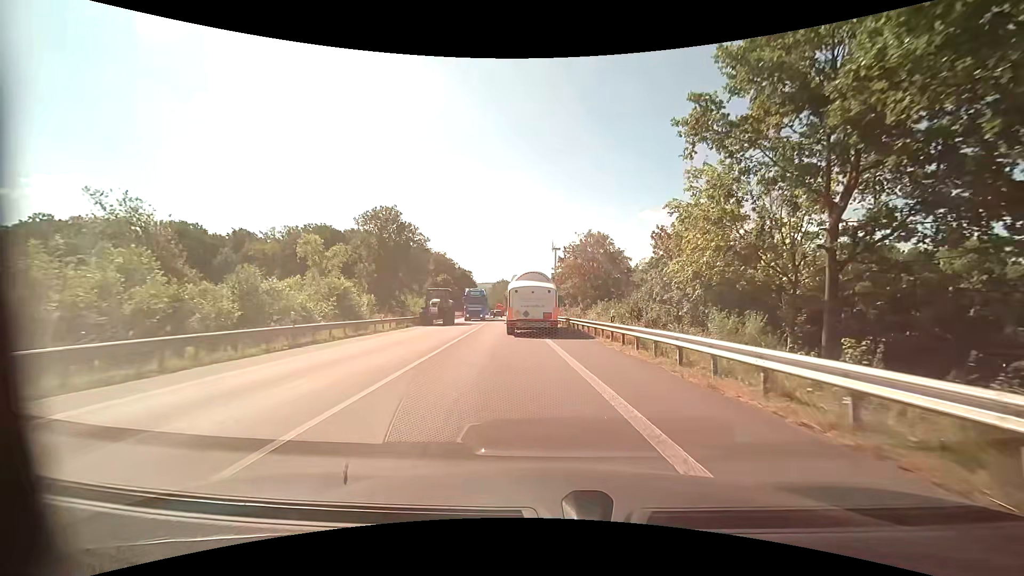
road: primary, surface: asphalt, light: Day
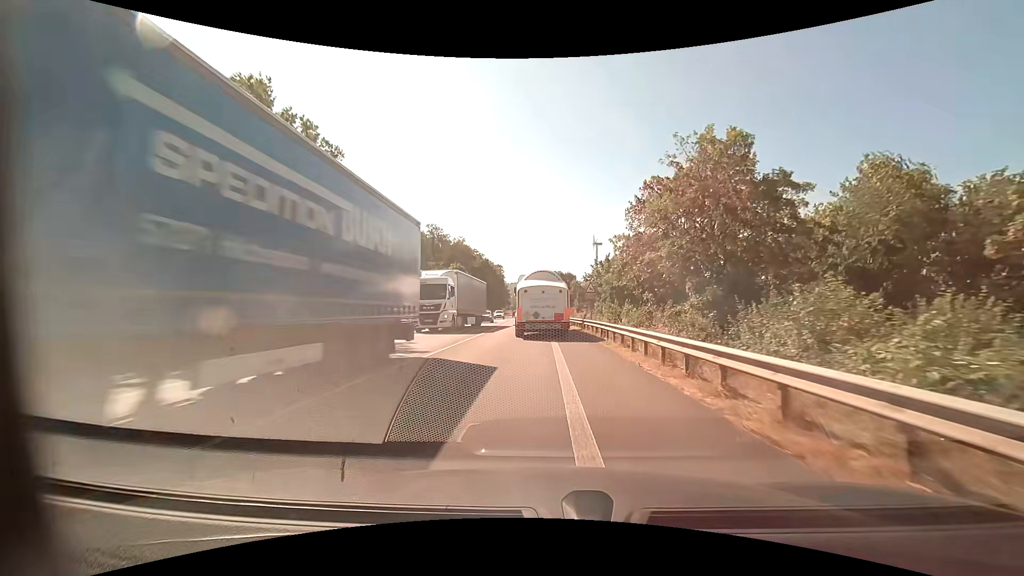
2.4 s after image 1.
(-1.0, +31.9) m; -5°
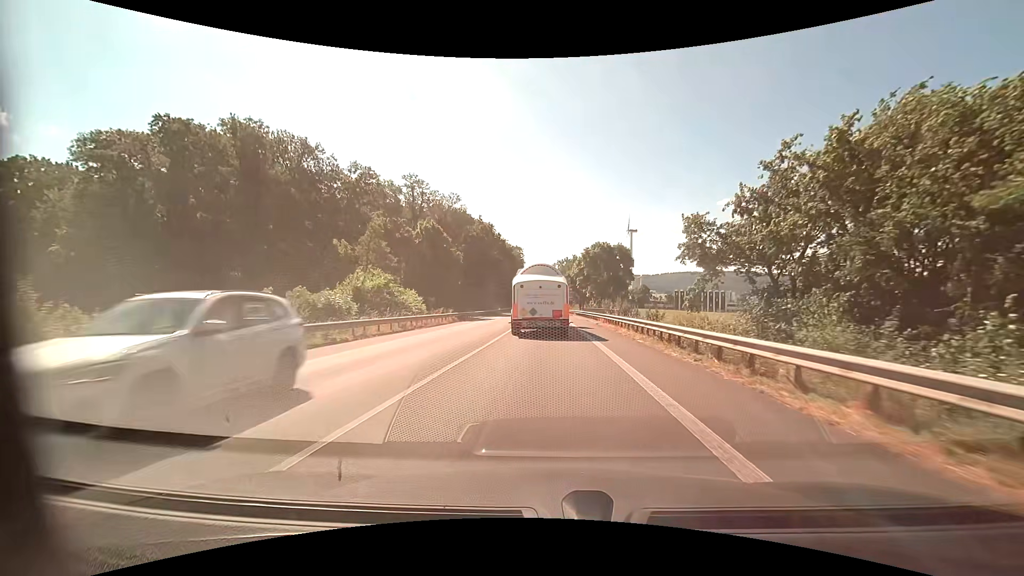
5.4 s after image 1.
(-1.5, +43.6) m; -3°
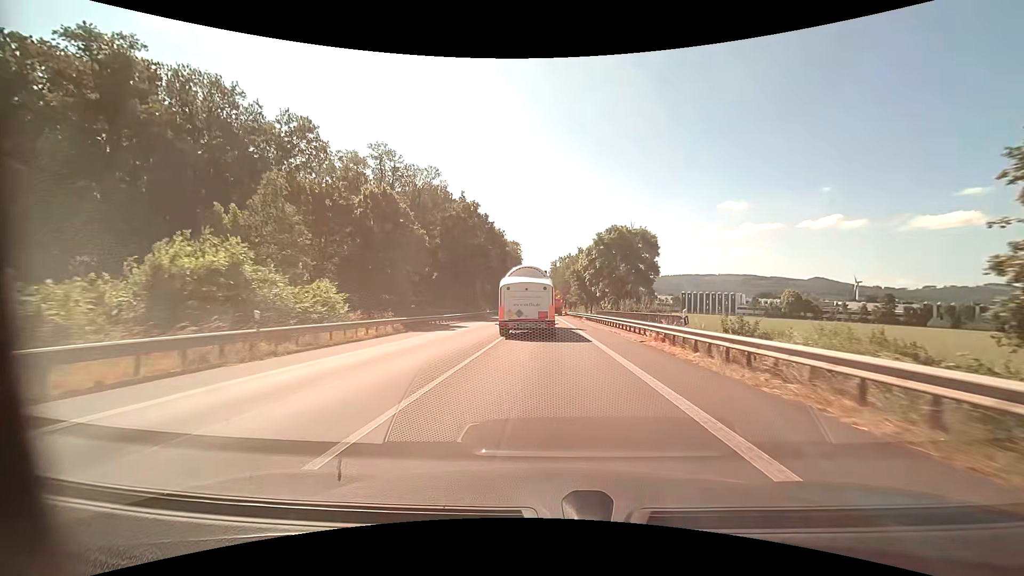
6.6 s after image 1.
(0.0, +17.3) m; 0°
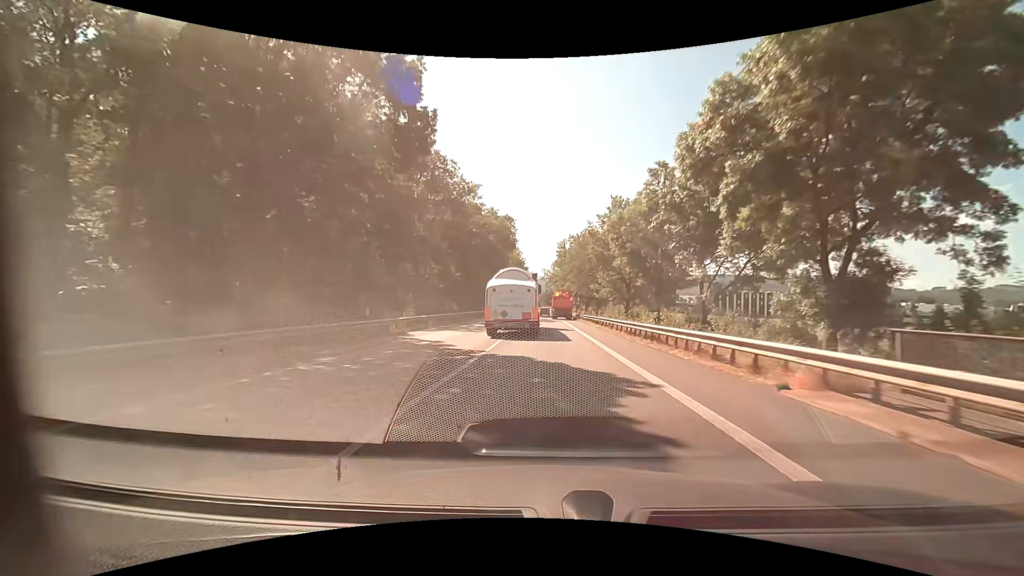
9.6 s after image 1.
(-0.1, +44.4) m; 0°
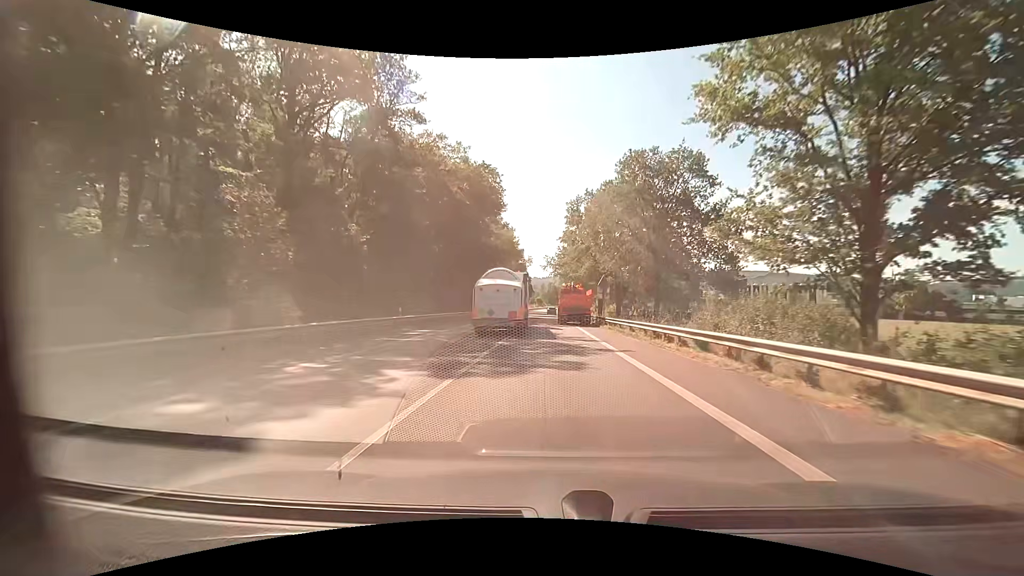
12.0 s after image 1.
(-0.1, +37.6) m; 0°
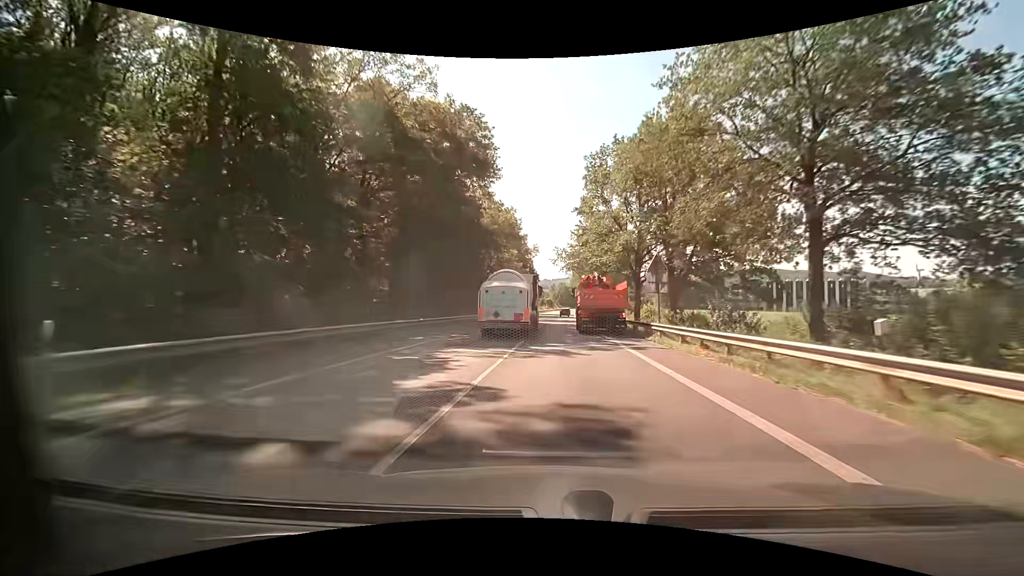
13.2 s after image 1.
(-0.1, +20.1) m; -1°
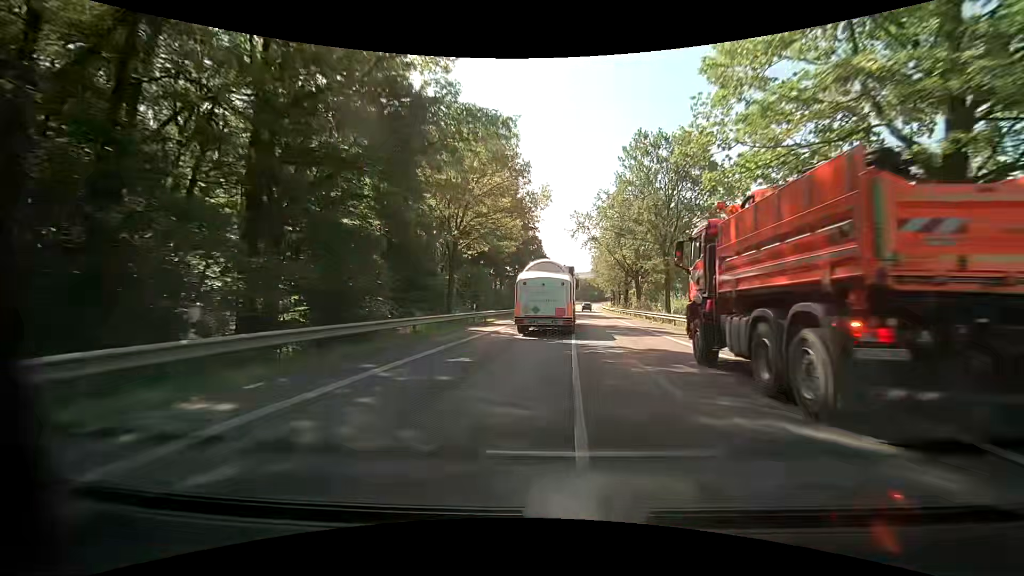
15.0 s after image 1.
(-0.9, +32.5) m; -2°
(0, +10) (0, +20) (+1, +30) (+2, +40) (+3, +50) (+4, +60) (+5, +70) (+6, +80) (+7, +90) (+8, +100) m
